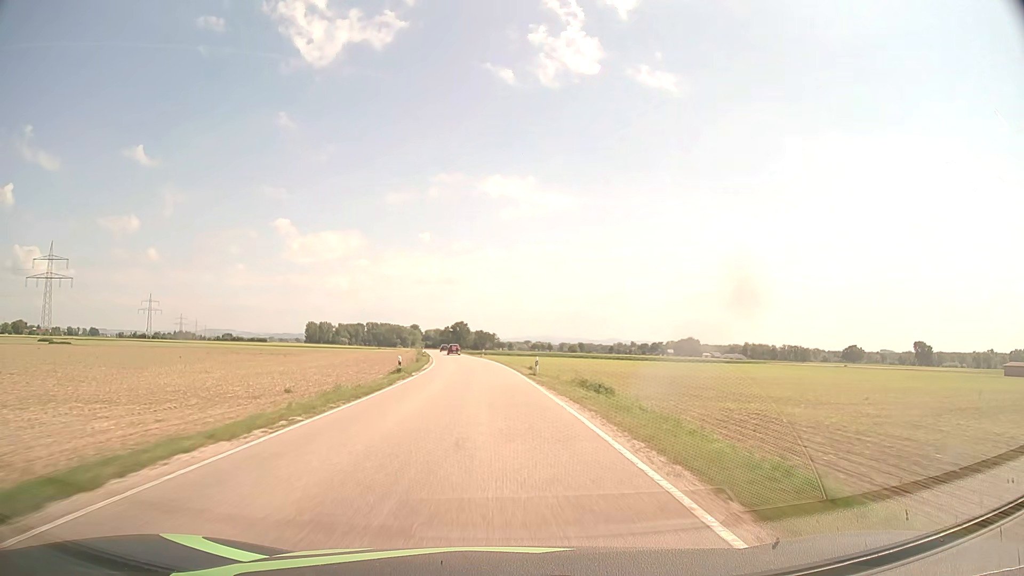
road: secondary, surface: asphalt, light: Day
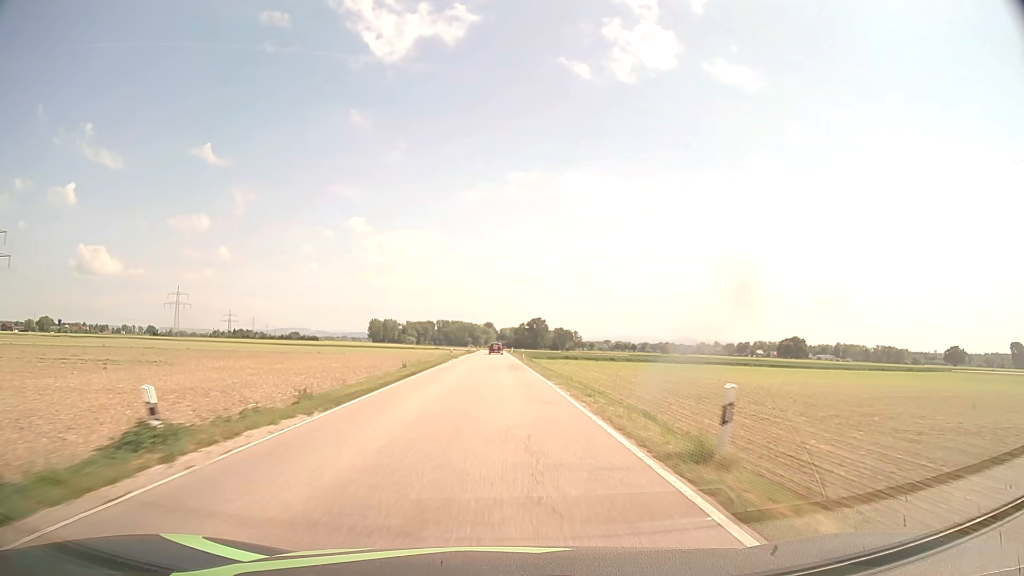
(-4.4, +73.4) m; -7°
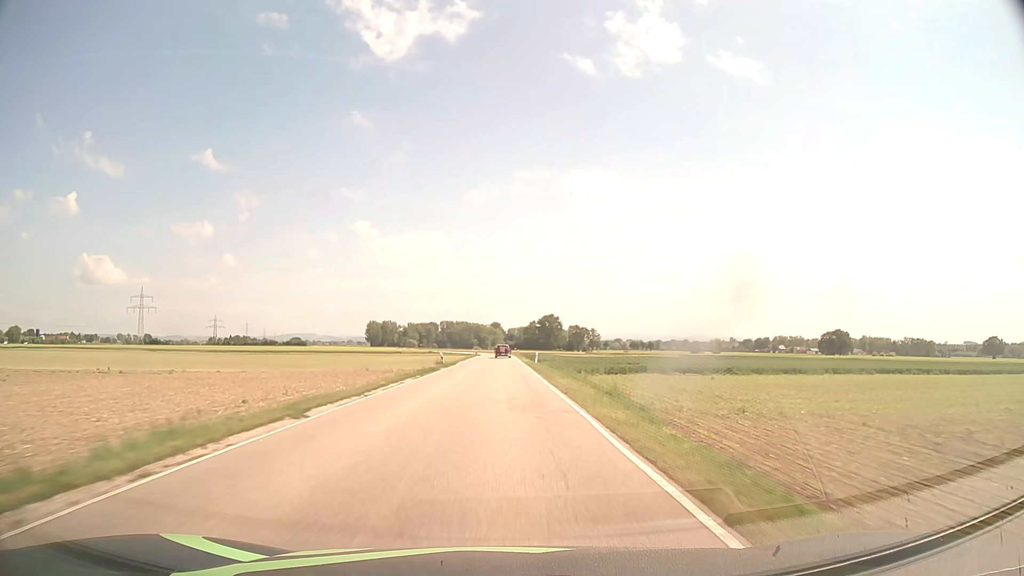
(-0.7, +61.4) m; -1°
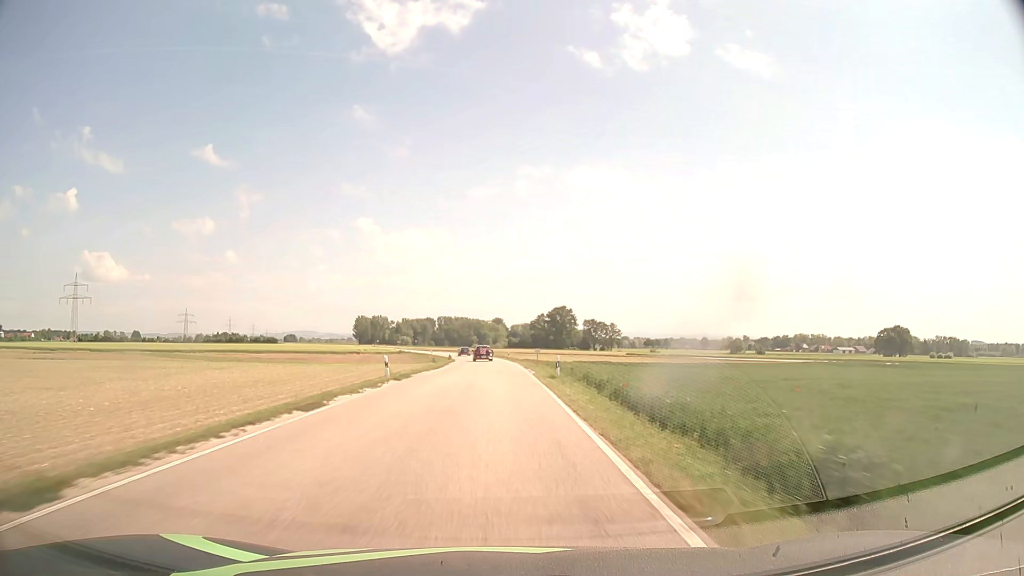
(+0.1, +76.9) m; 0°
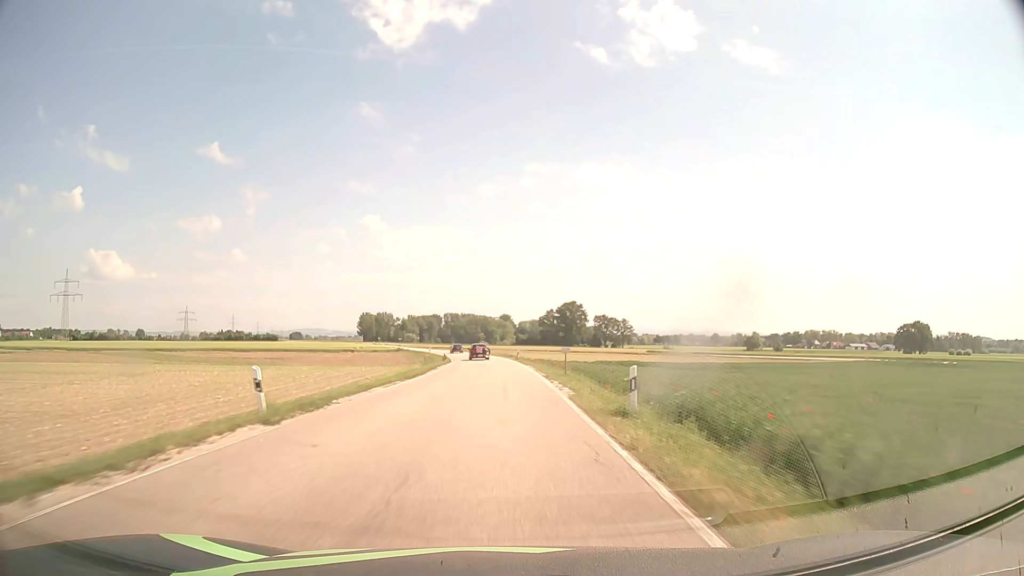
(-0.1, +15.1) m; -1°
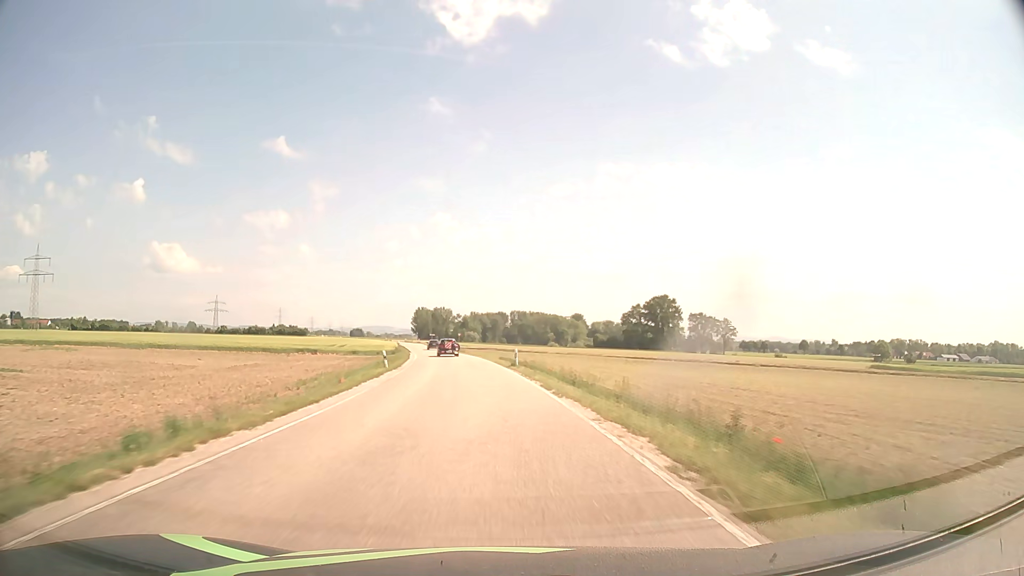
(-2.4, +75.2) m; -6°
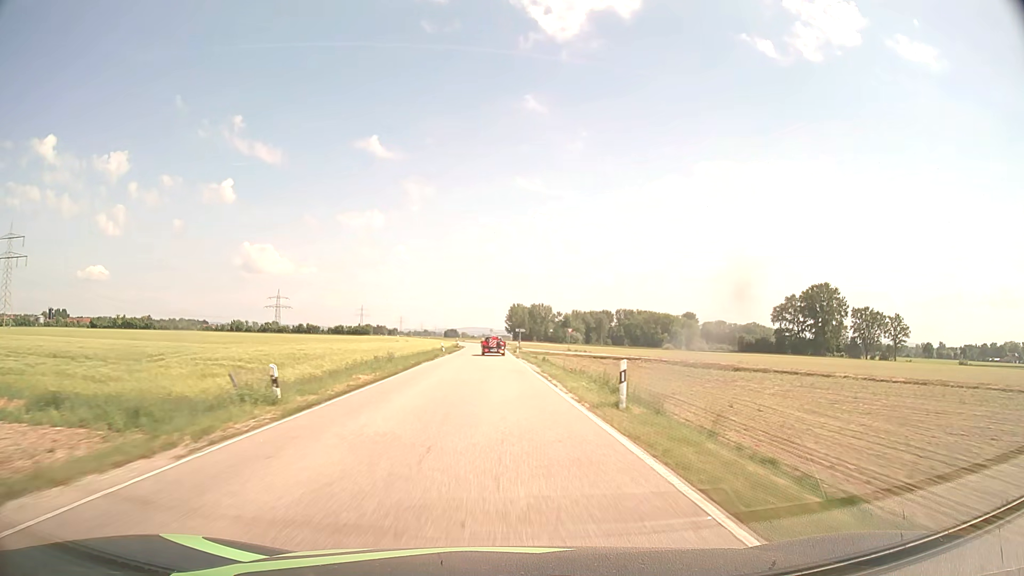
(-6.4, +75.3) m; -8°
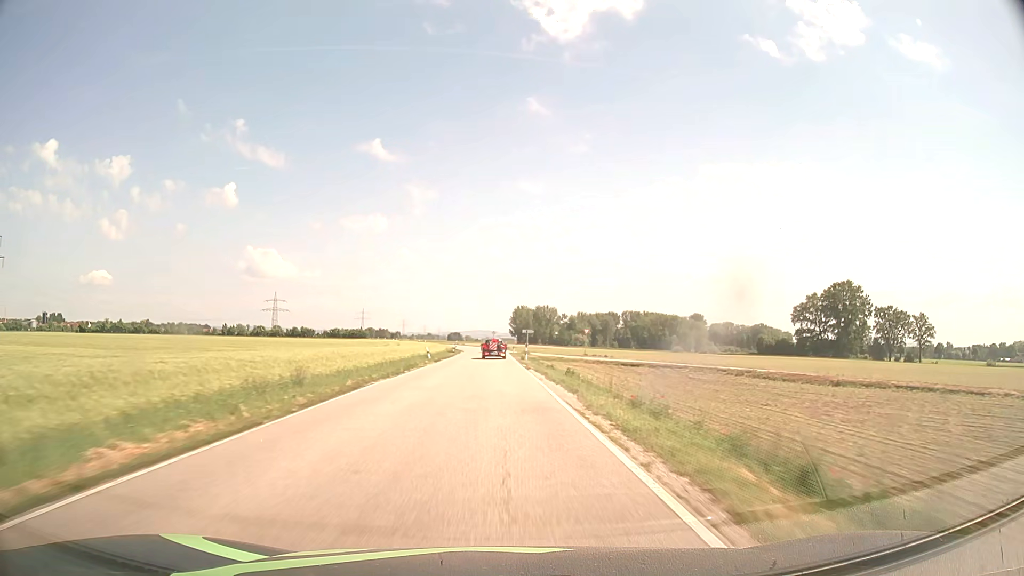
(0.0, +14.8) m; 0°
(0, +10) (0, +20) (0, +30) (0, +40) (-1, +50) (-1, +60) (-1, +70) (-1, +80) (-2, +90) (-2, +100) m
